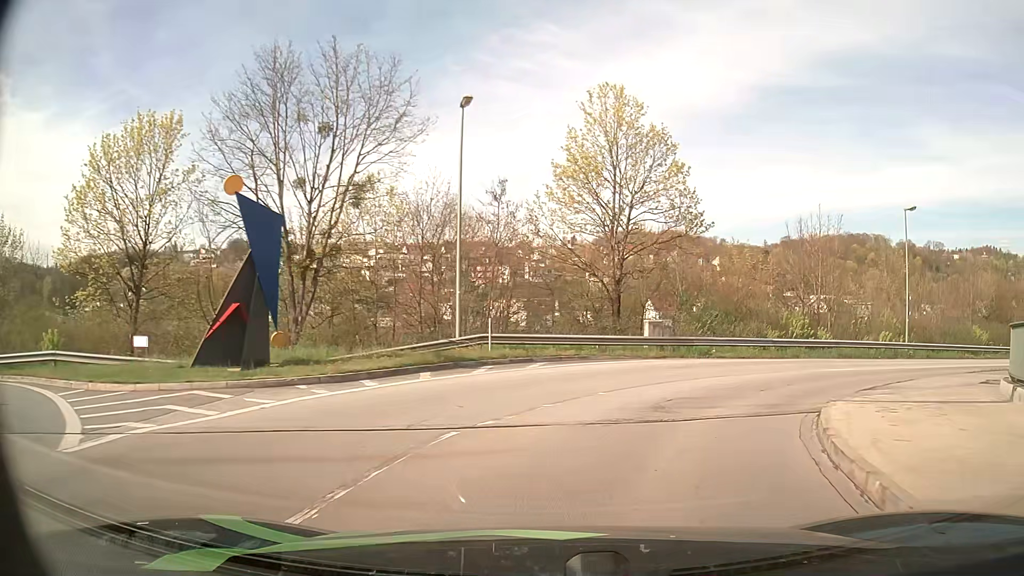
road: unclassified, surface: asphalt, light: Day
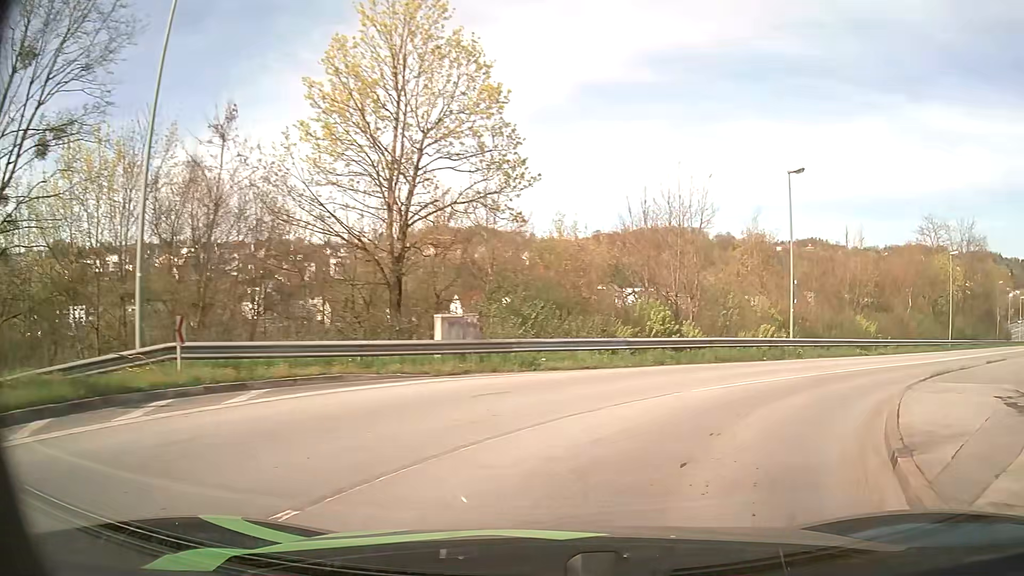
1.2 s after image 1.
(+1.1, +8.2) m; +17°
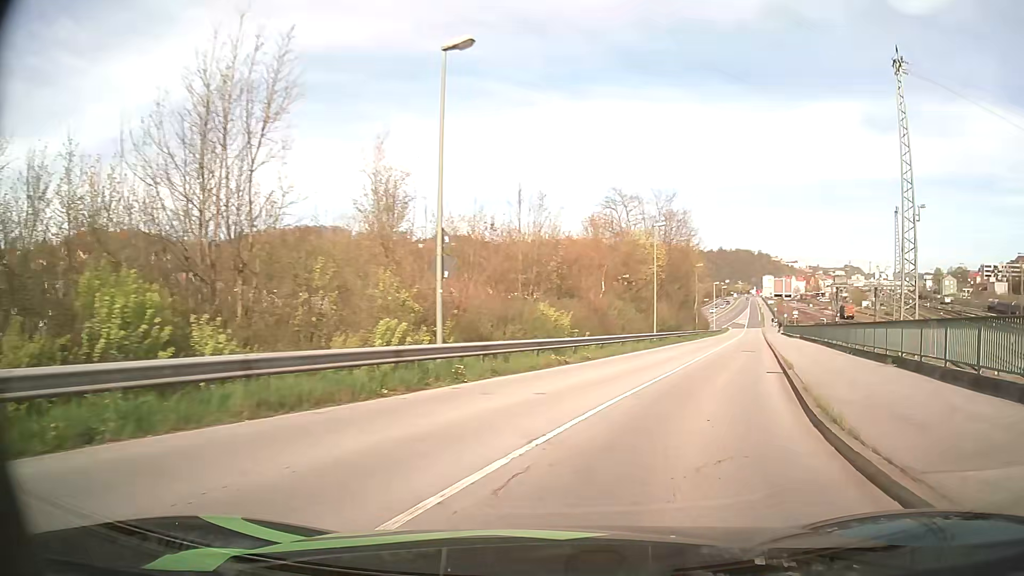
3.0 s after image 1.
(+3.6, +12.7) m; +31°
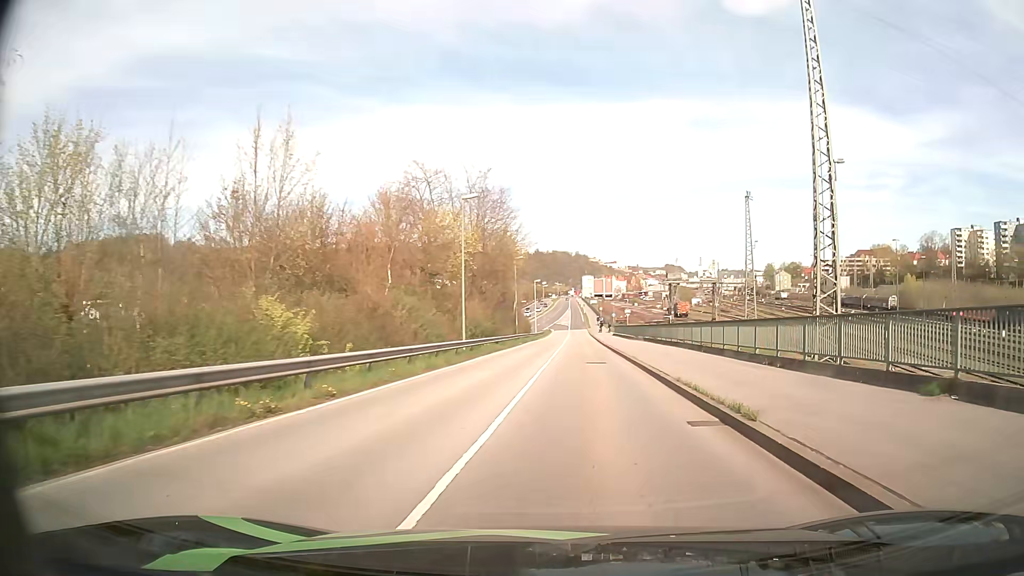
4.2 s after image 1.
(+1.4, +11.0) m; +14°
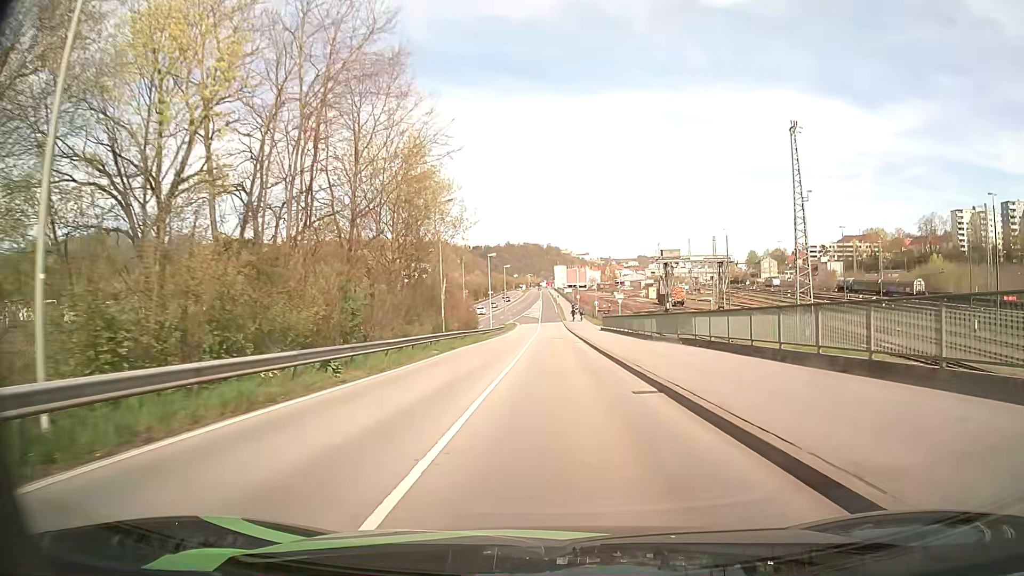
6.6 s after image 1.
(+1.4, +27.7) m; +3°
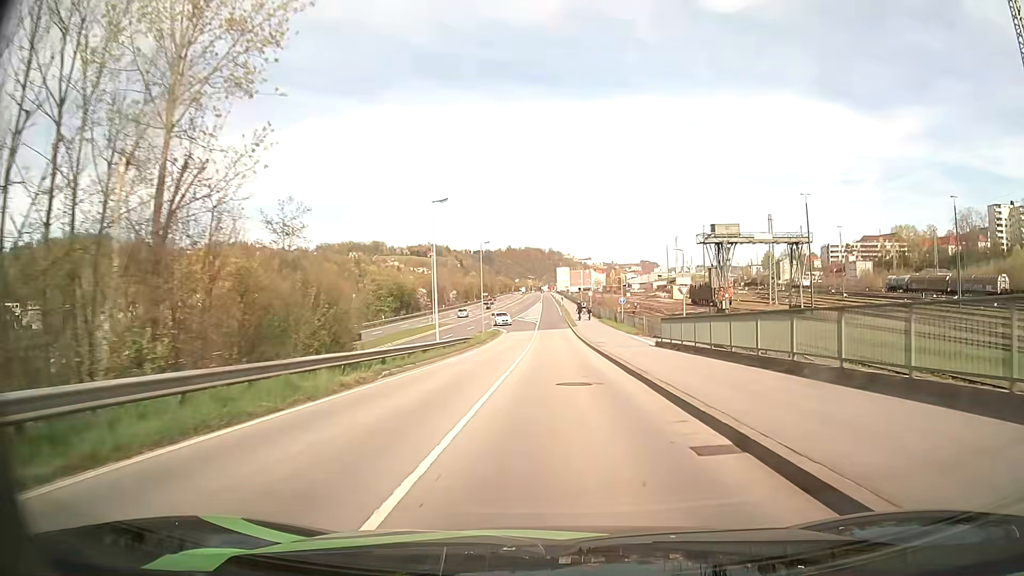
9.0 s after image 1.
(+0.1, +32.8) m; 0°
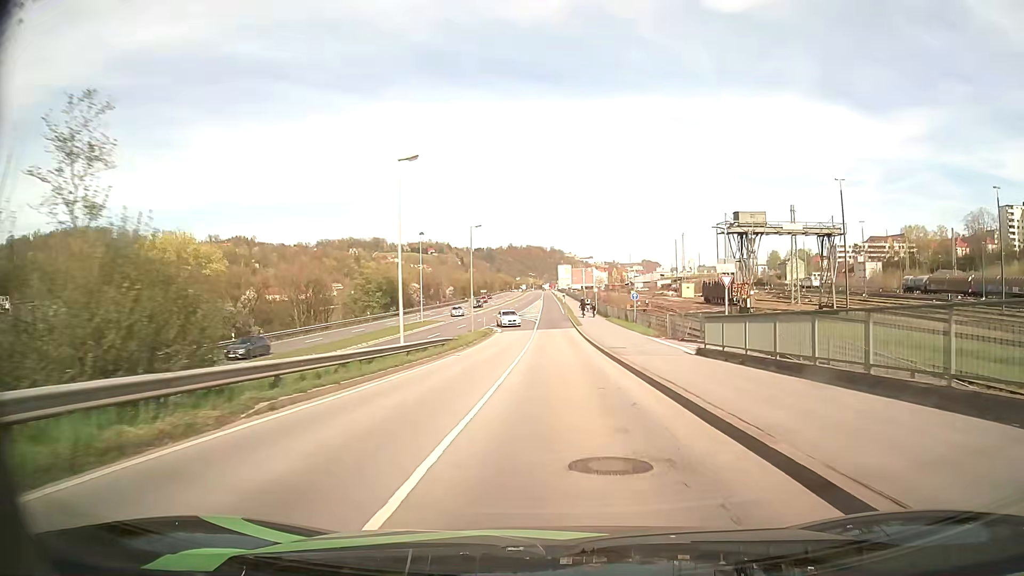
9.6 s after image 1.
(0.0, +8.6) m; 0°
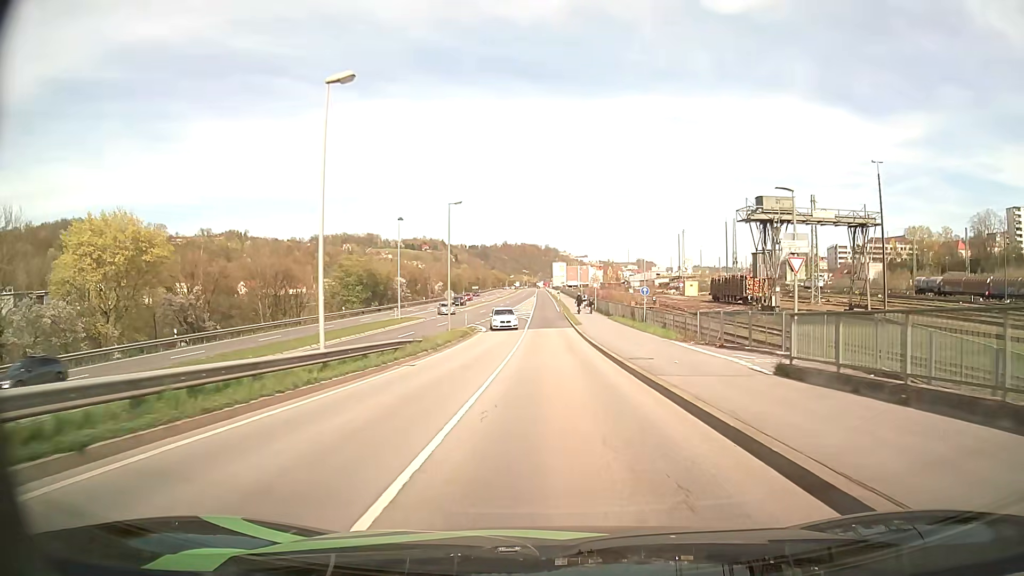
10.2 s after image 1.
(0.0, +8.7) m; 0°
(0, +10) (0, +20) (0, +30) (0, +40) (0, +50) (0, +60) (0, +70) (0, +80) (0, +90) (0, +100) m
